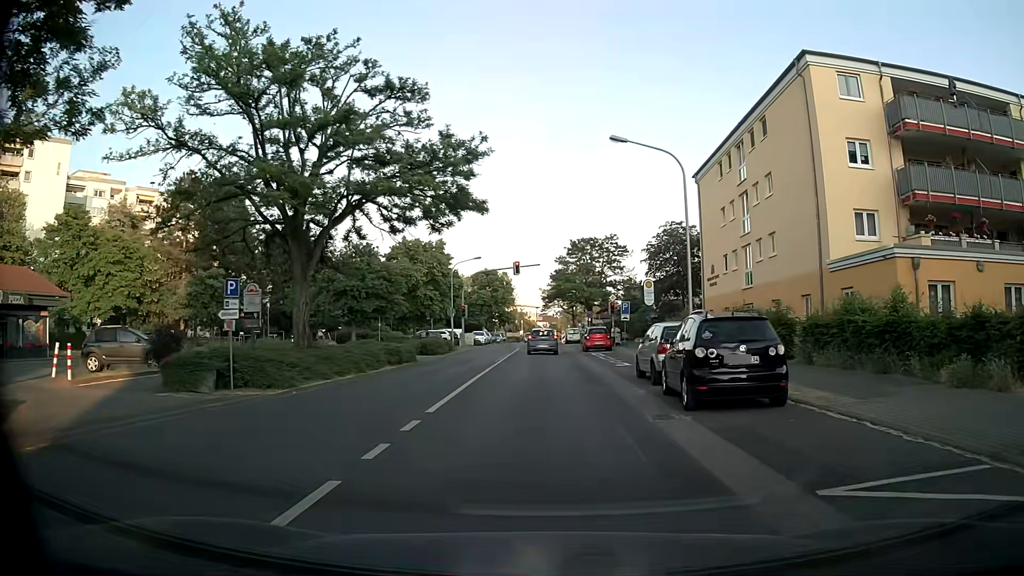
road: tertiary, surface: asphalt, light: Day
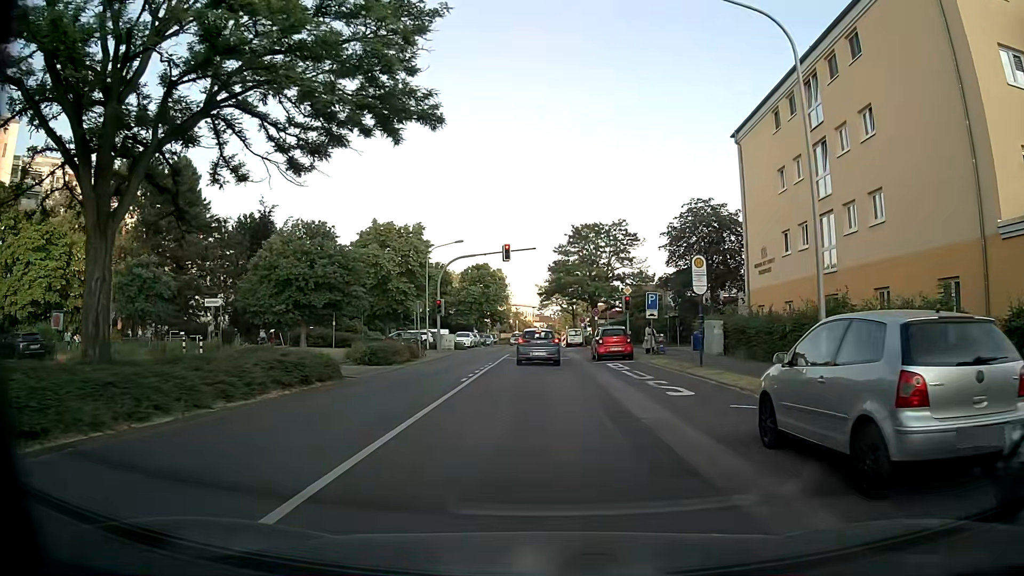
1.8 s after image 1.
(-0.1, +11.0) m; 0°
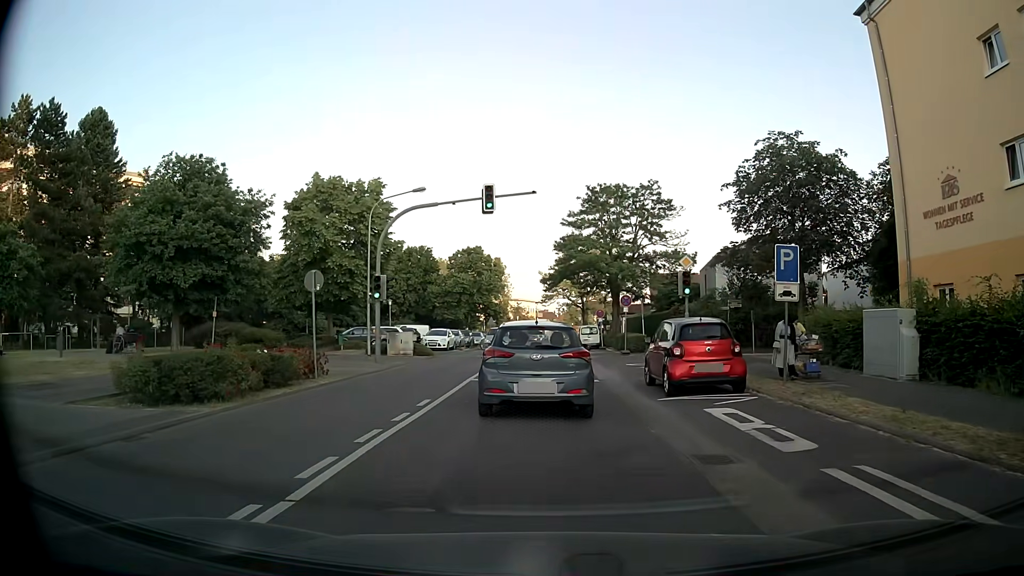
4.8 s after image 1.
(-0.1, +16.3) m; 0°
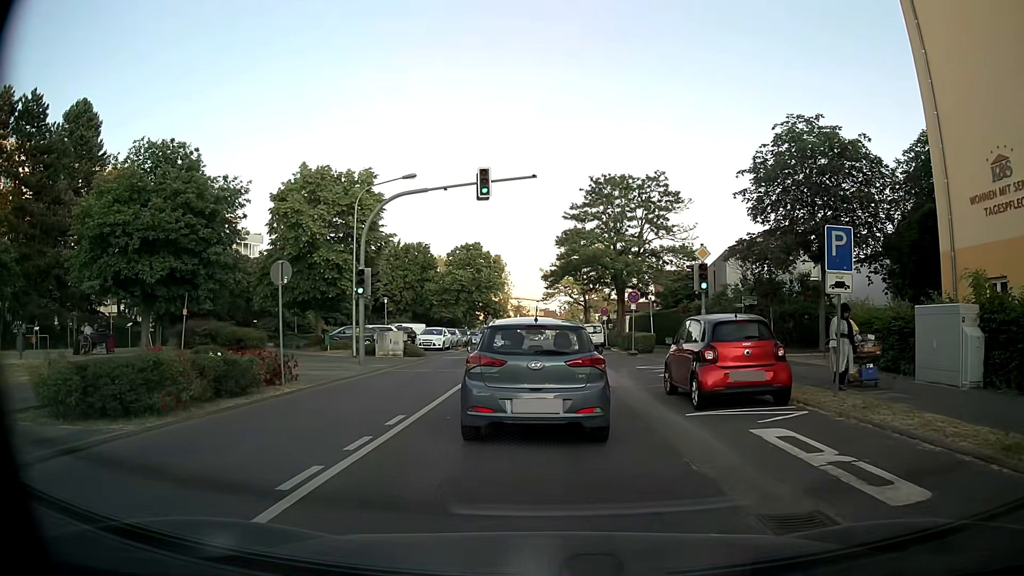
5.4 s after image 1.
(0.0, +2.4) m; 0°
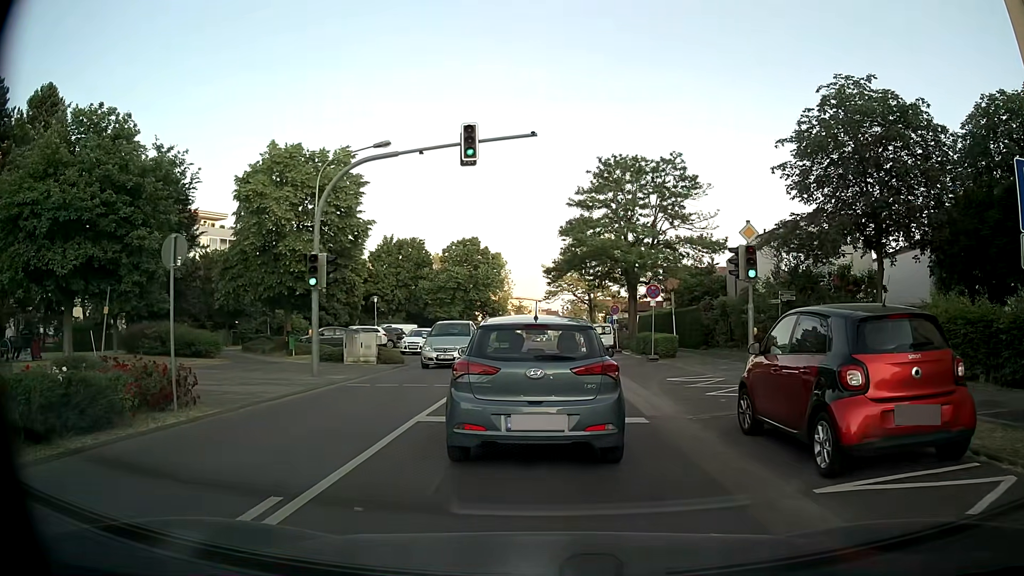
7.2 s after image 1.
(-0.1, +5.0) m; 0°
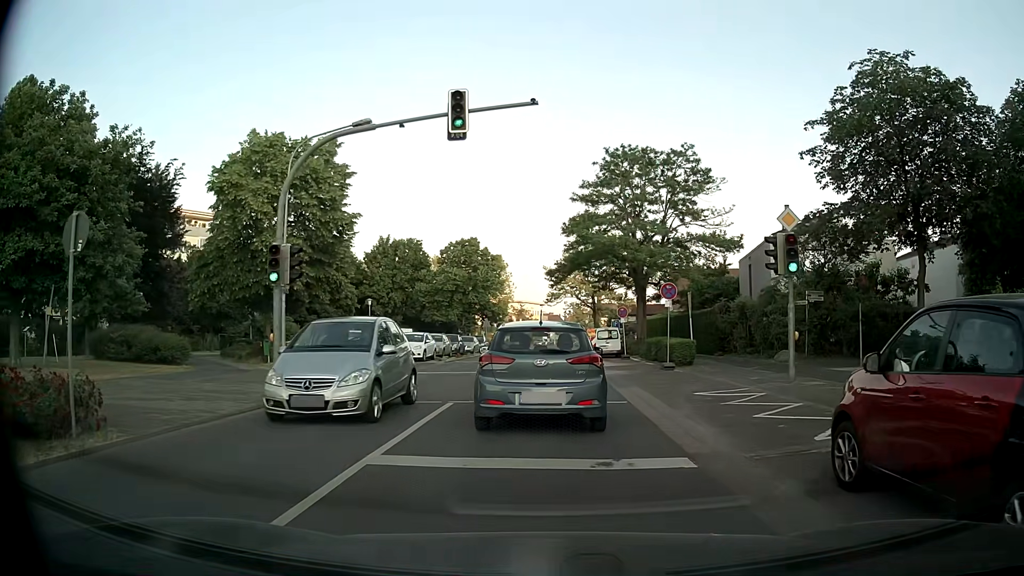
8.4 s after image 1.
(0.0, +3.0) m; -1°
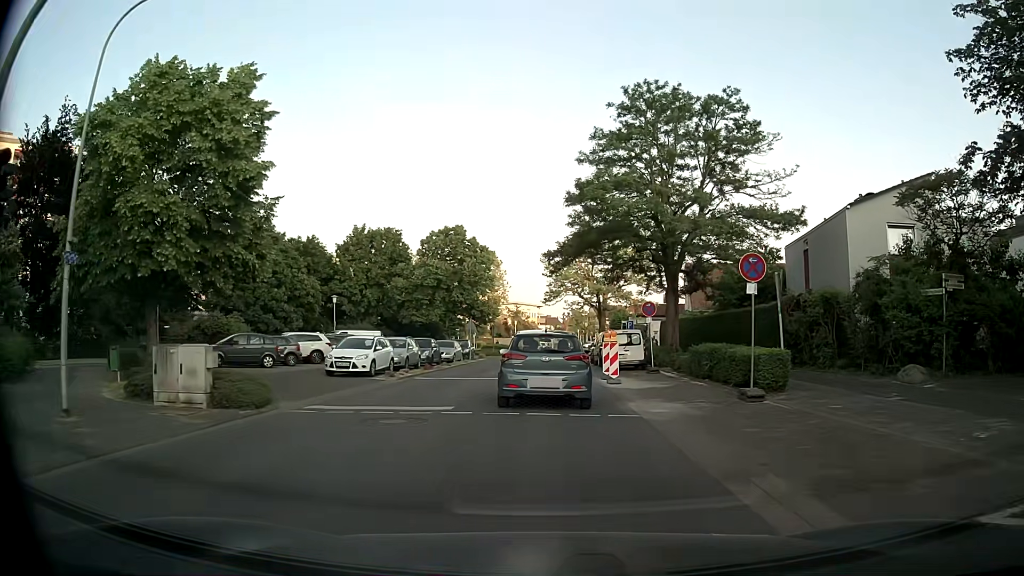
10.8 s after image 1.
(0.0, +10.5) m; 0°
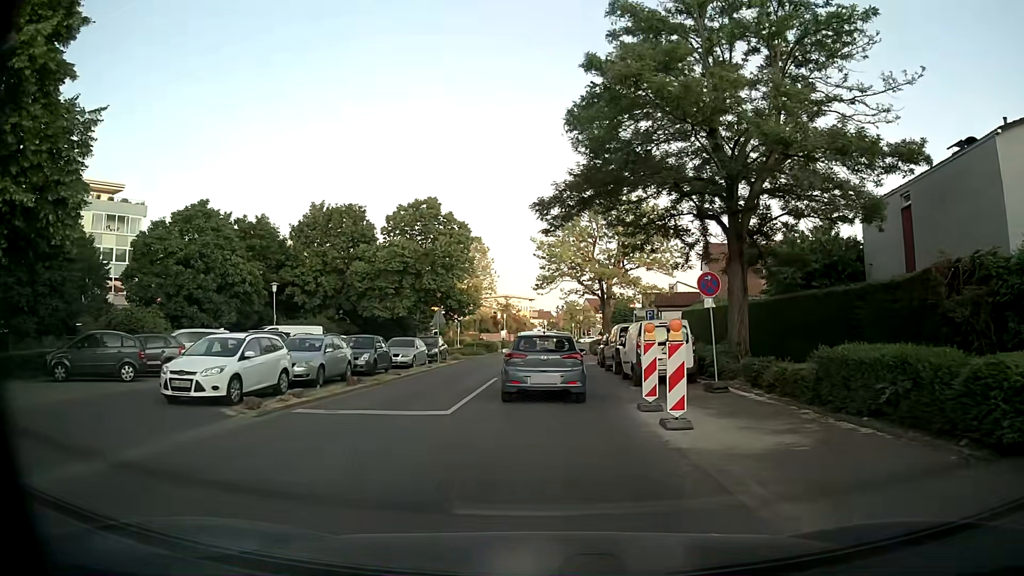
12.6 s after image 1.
(+0.1, +11.0) m; +2°
(0, +10) (0, +20) (0, +30) (0, +40) (+1, +50) (+1, +60) (+2, +70) (+2, +80) (+3, +90) (+4, +100) m
